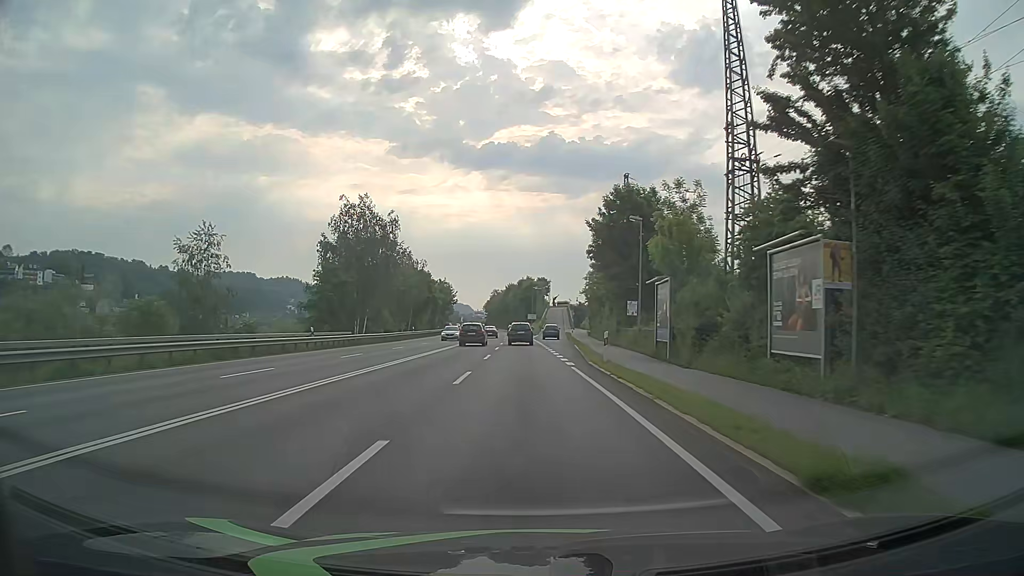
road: primary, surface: asphalt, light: Day
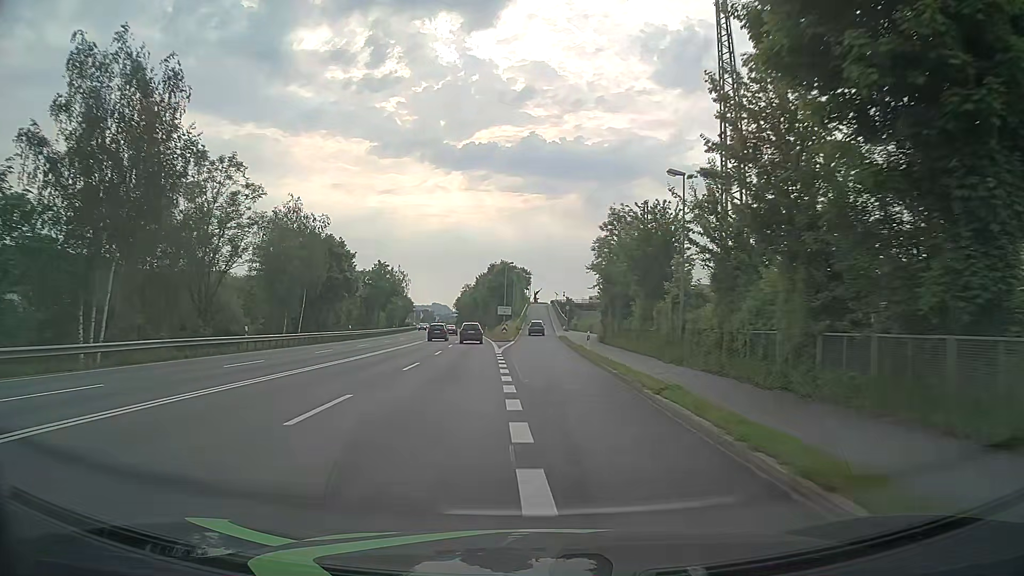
(+0.6, +43.2) m; +2°
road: unclassified
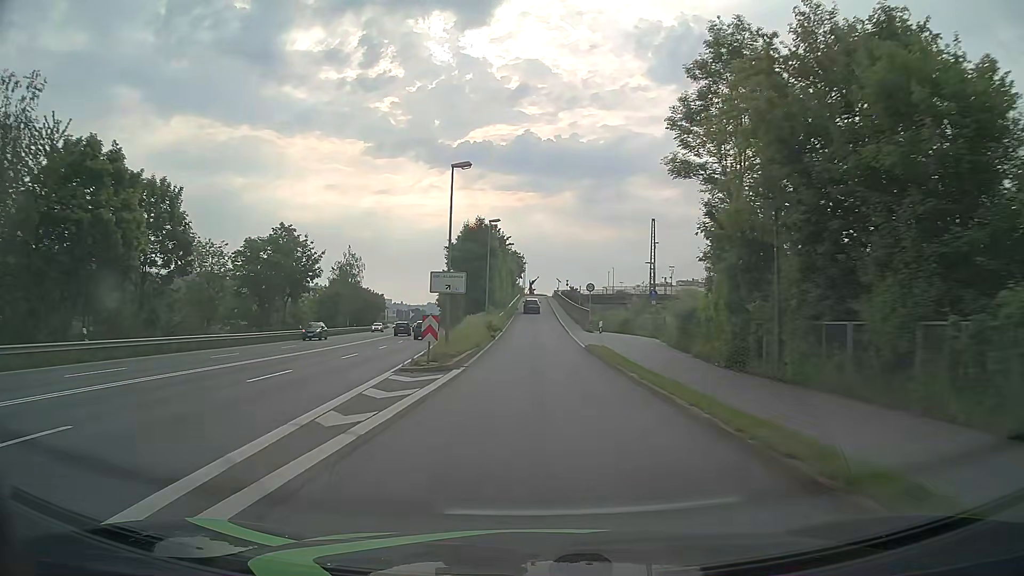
(+0.3, +41.3) m; 0°
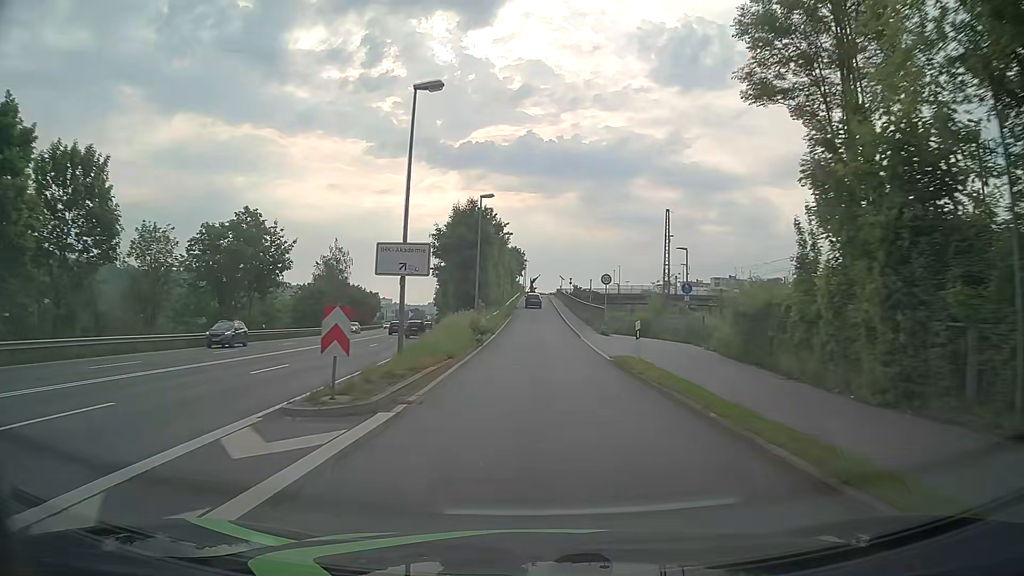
(0.0, +9.5) m; 0°
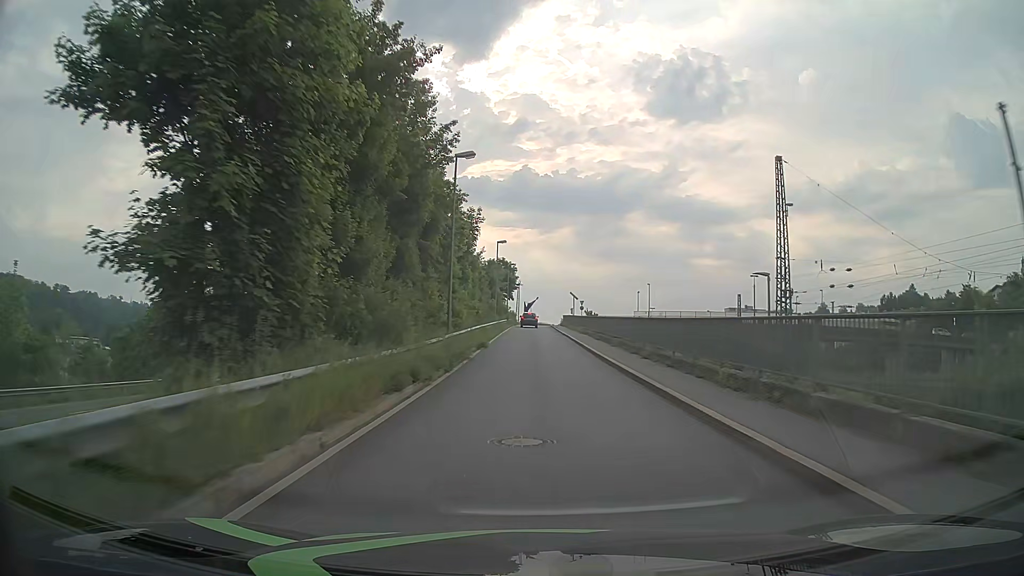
(+0.2, +42.7) m; +1°
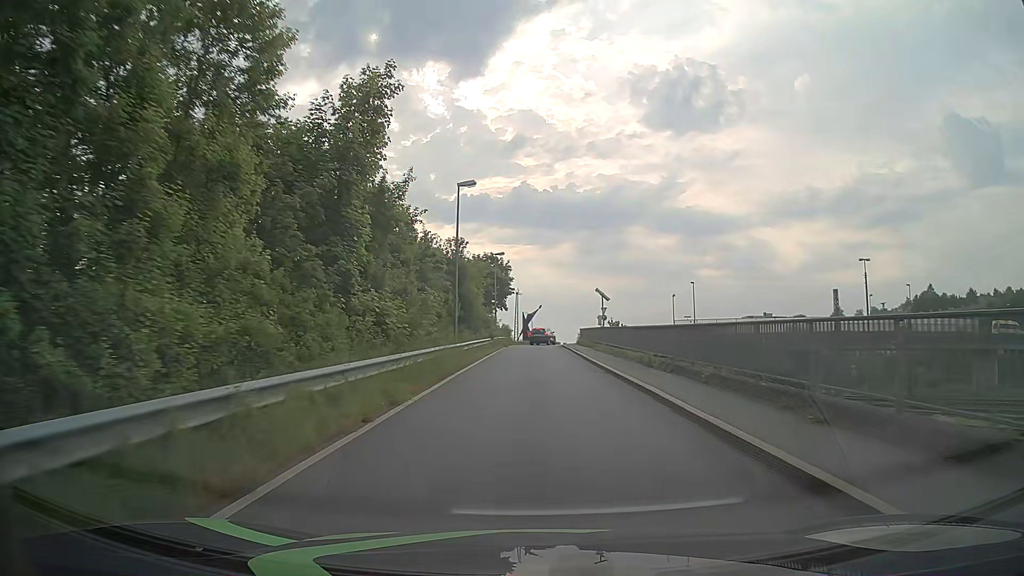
(+0.1, +29.4) m; 0°
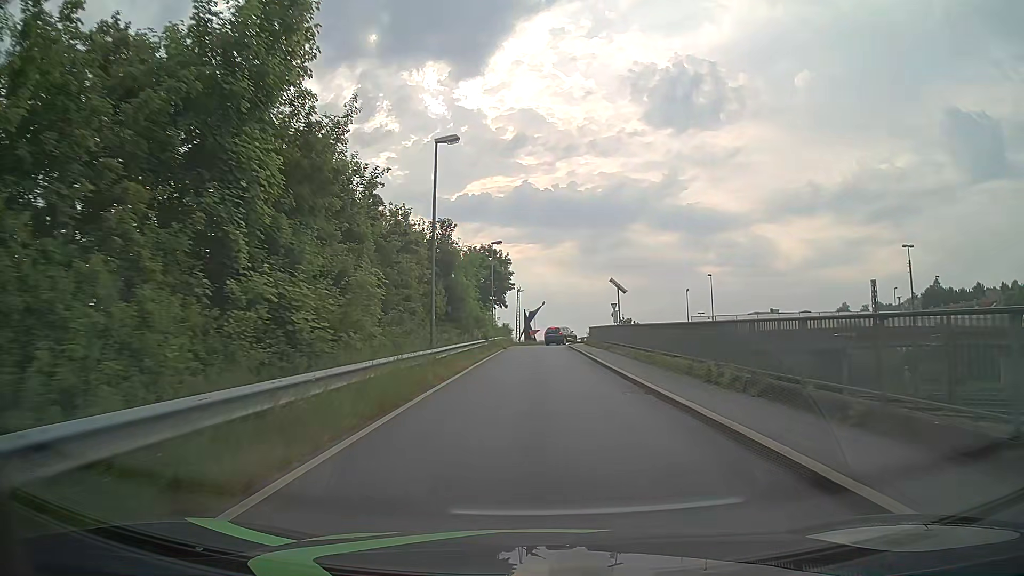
(0.0, +7.0) m; 0°
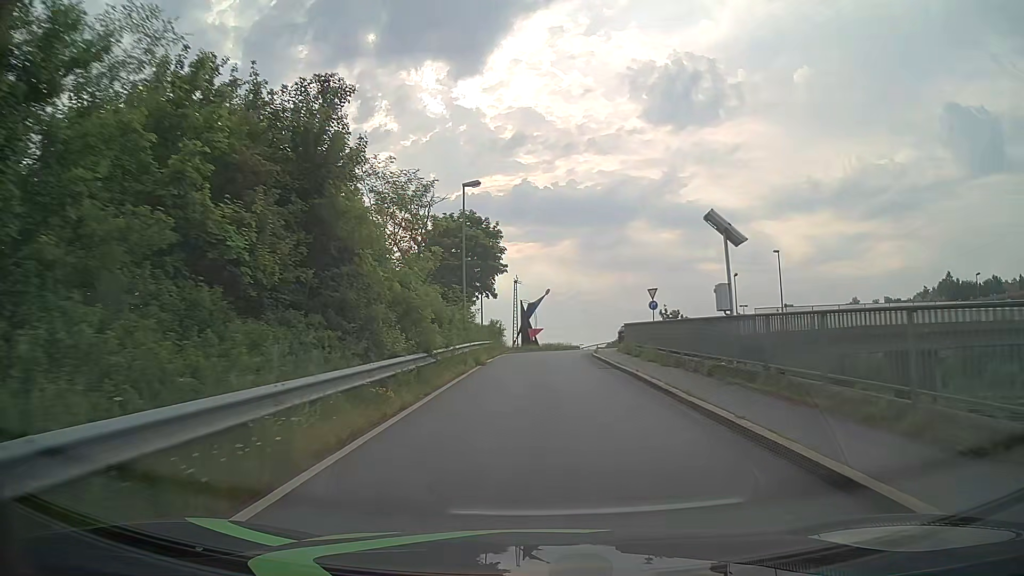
(0.0, +20.3) m; 0°
(0, +10) (0, +20) (0, +30) (+2, +40) (+7, +48) (+16, +52) (+26, +53) (+36, +53) (+46, +53) (+56, +52) m
